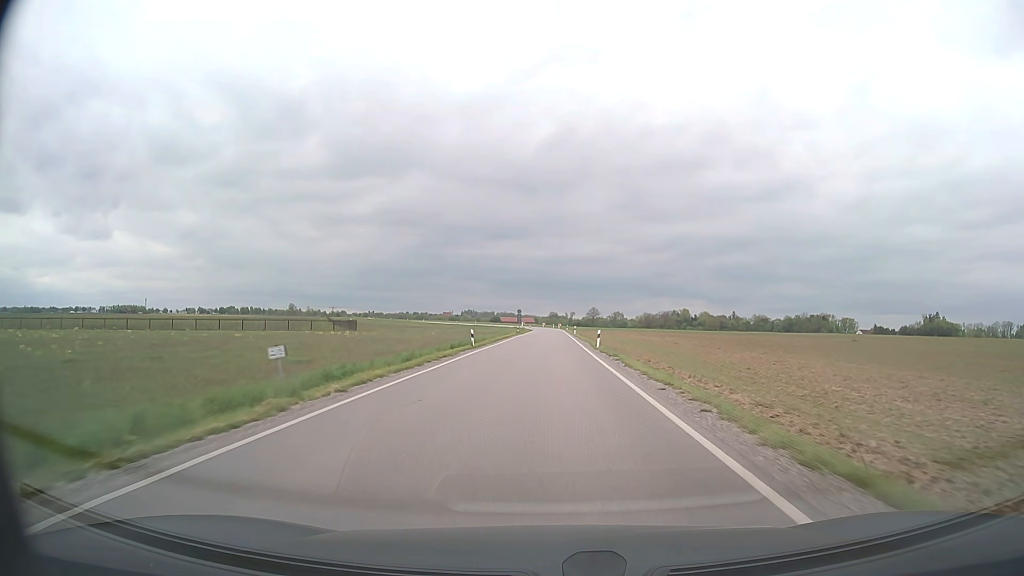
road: secondary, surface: asphalt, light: Day
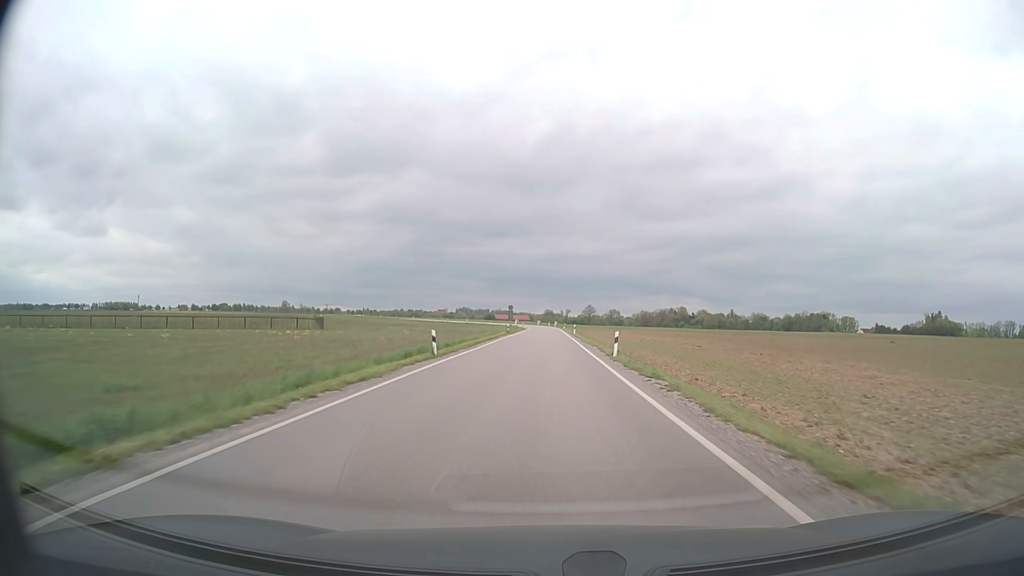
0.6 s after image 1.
(0.0, +11.4) m; 0°
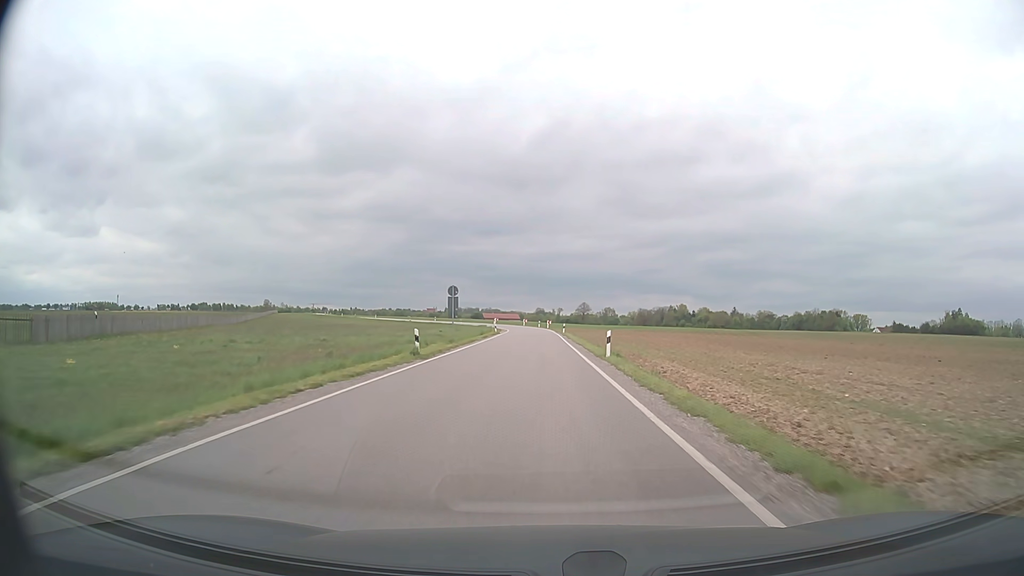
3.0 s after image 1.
(+0.3, +45.8) m; +1°
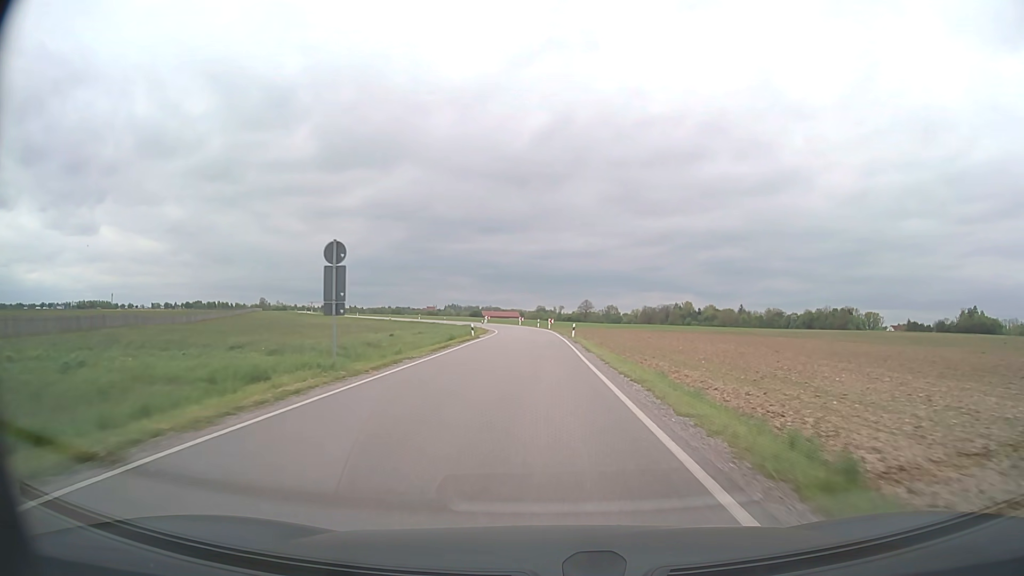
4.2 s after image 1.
(0.0, +22.1) m; 0°
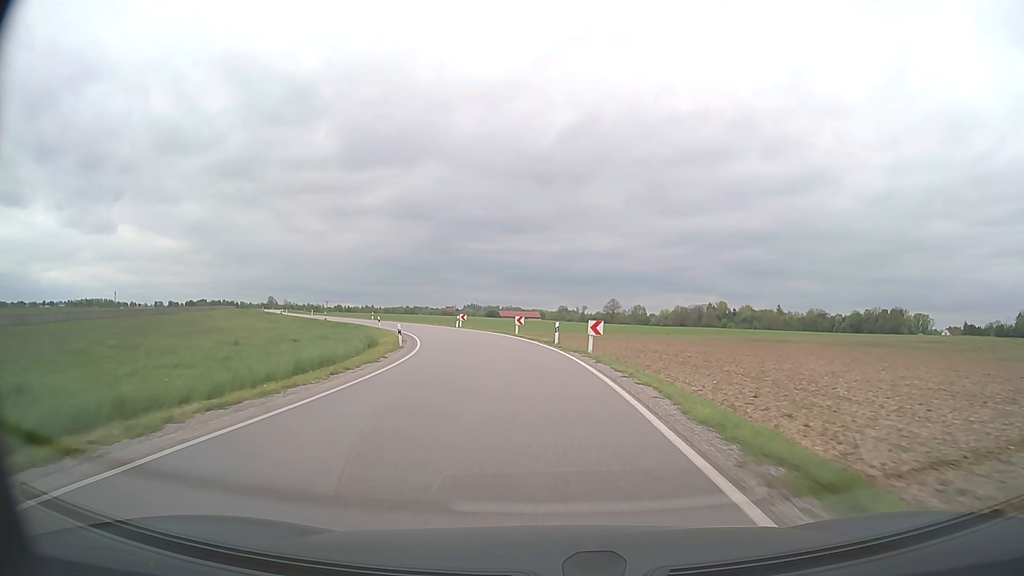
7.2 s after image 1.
(-0.4, +53.0) m; -2°
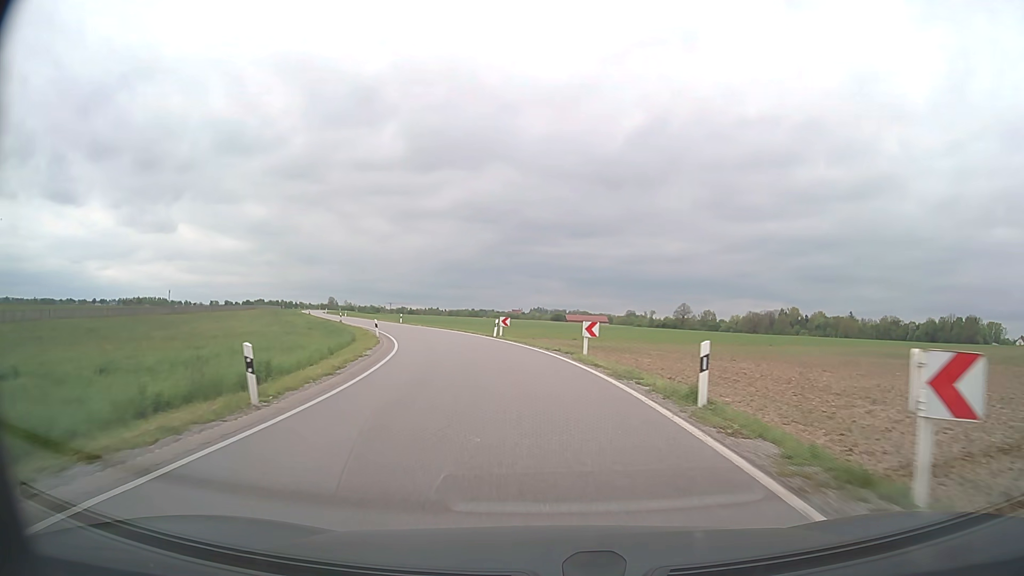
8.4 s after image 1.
(-0.7, +19.6) m; -5°
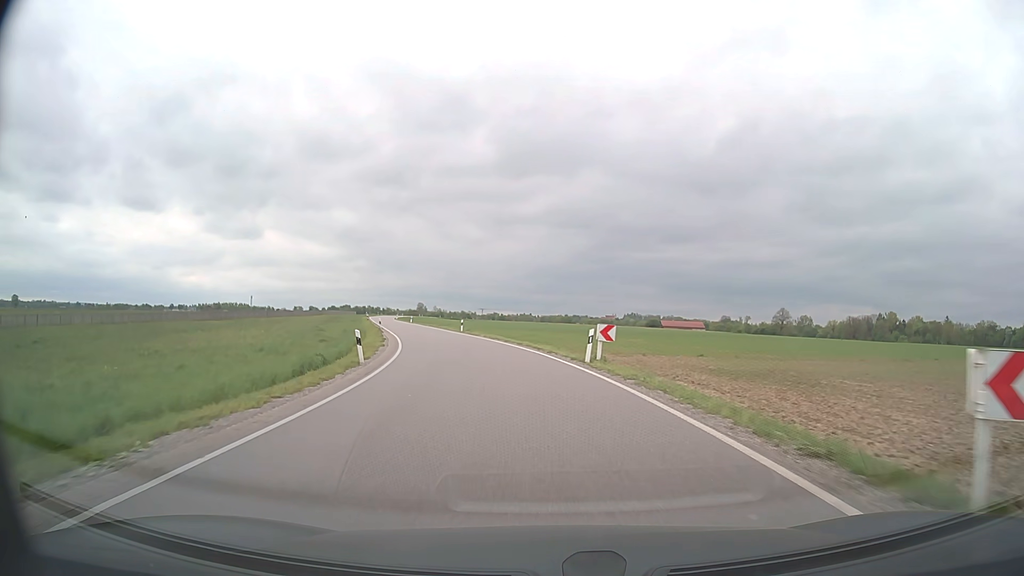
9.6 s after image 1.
(-1.2, +18.5) m; -8°
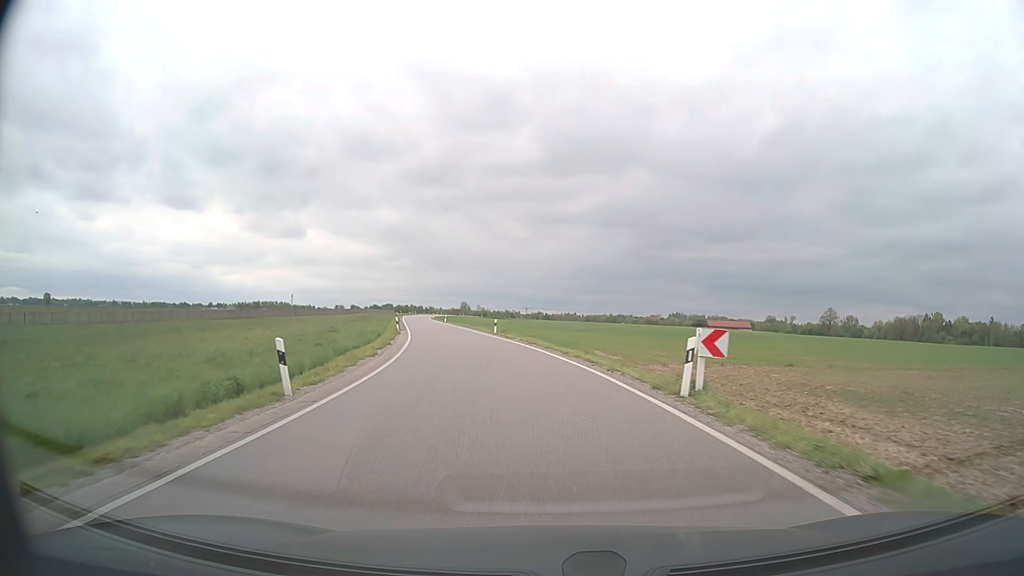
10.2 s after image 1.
(-0.3, +8.9) m; -4°
(0, +10) (-1, +20) (-3, +30) (-4, +40) (-6, +49) (-8, +59) (-11, +69) (-13, +79) (-15, +89) (-17, +98) m
